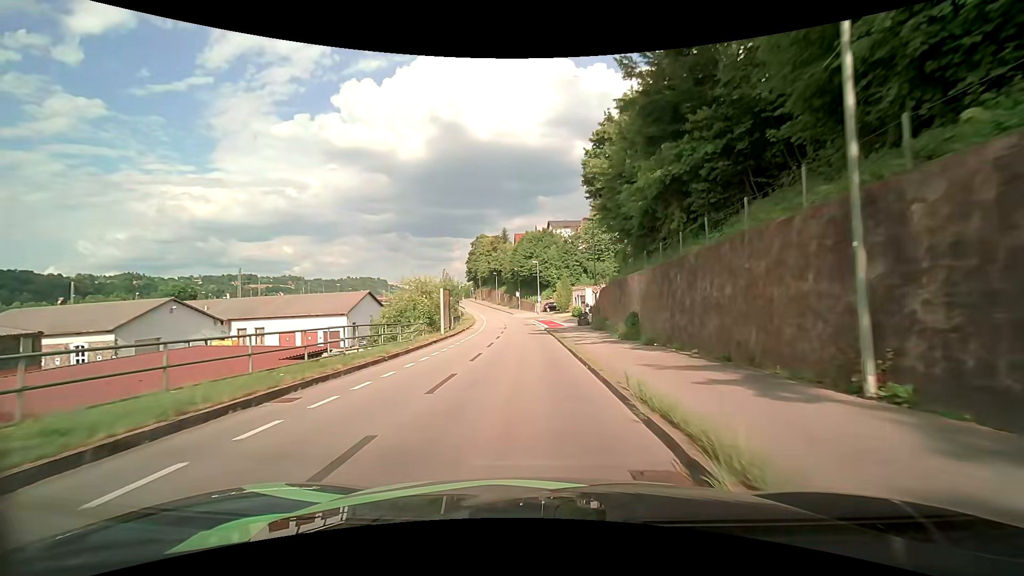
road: residential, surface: asphalt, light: Day
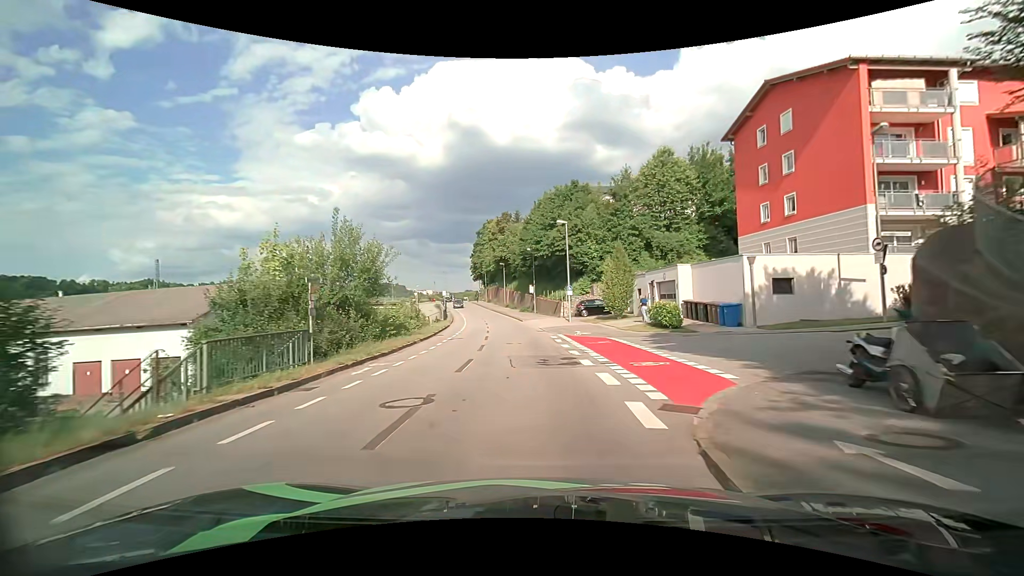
(-0.6, +34.6) m; -1°
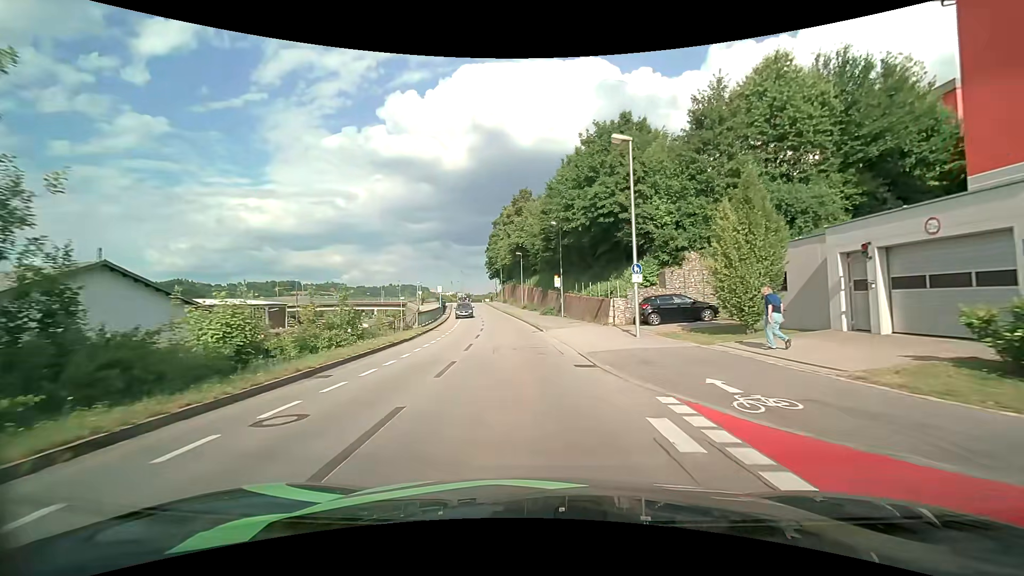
(-0.6, +19.0) m; -3°
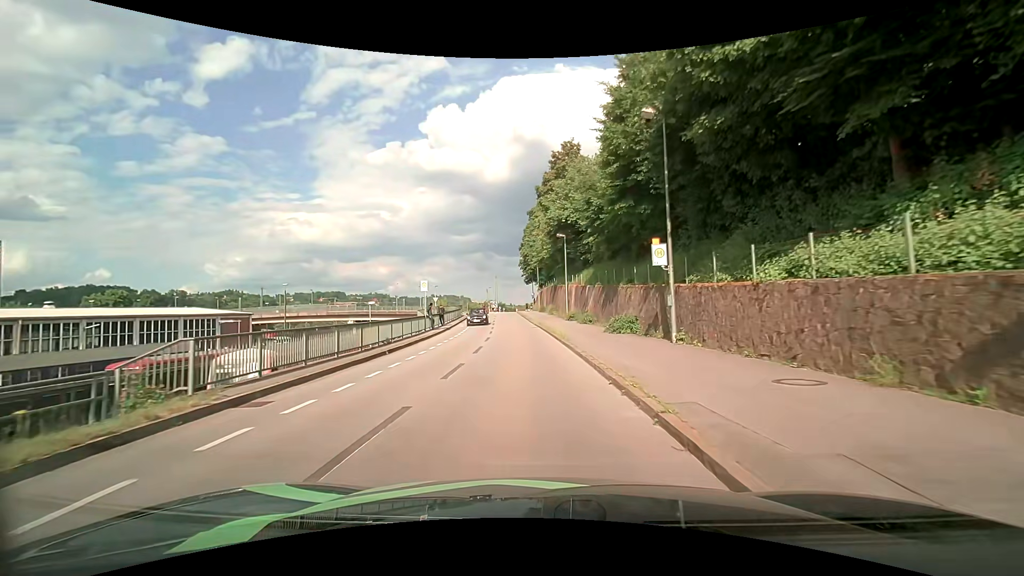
(-1.1, +23.9) m; -6°
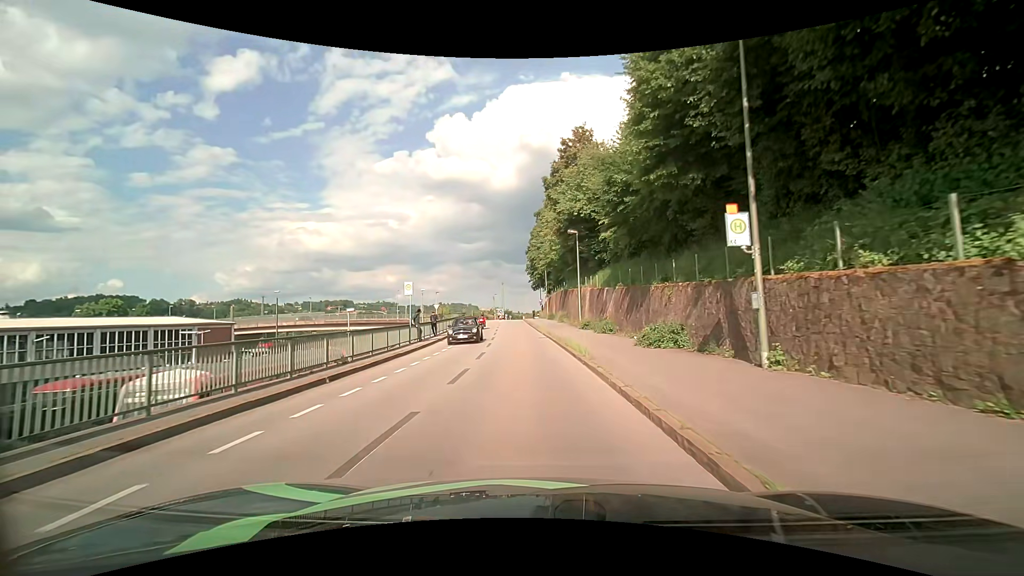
(0.0, +5.8) m; -1°
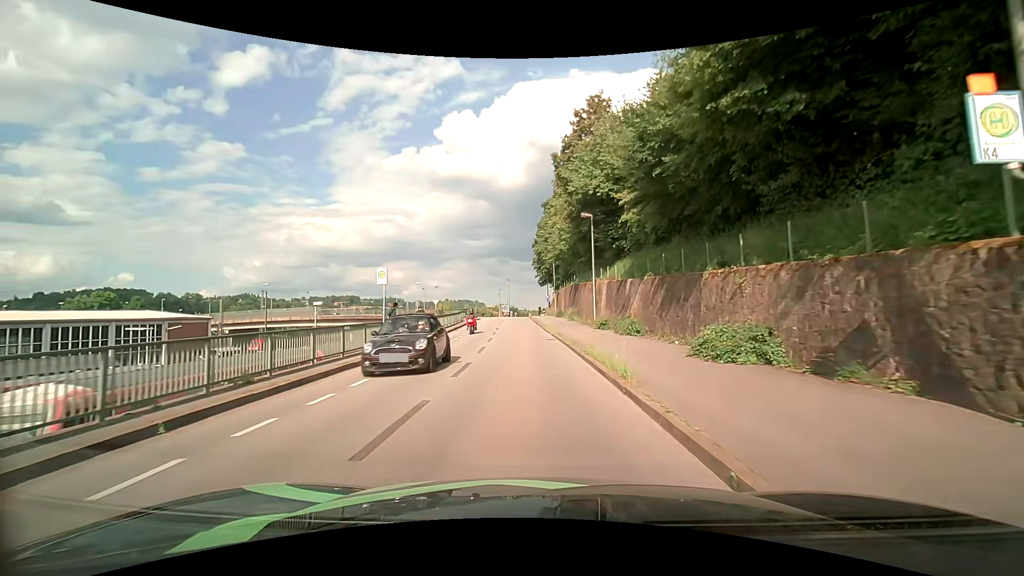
(0.0, +5.7) m; 0°
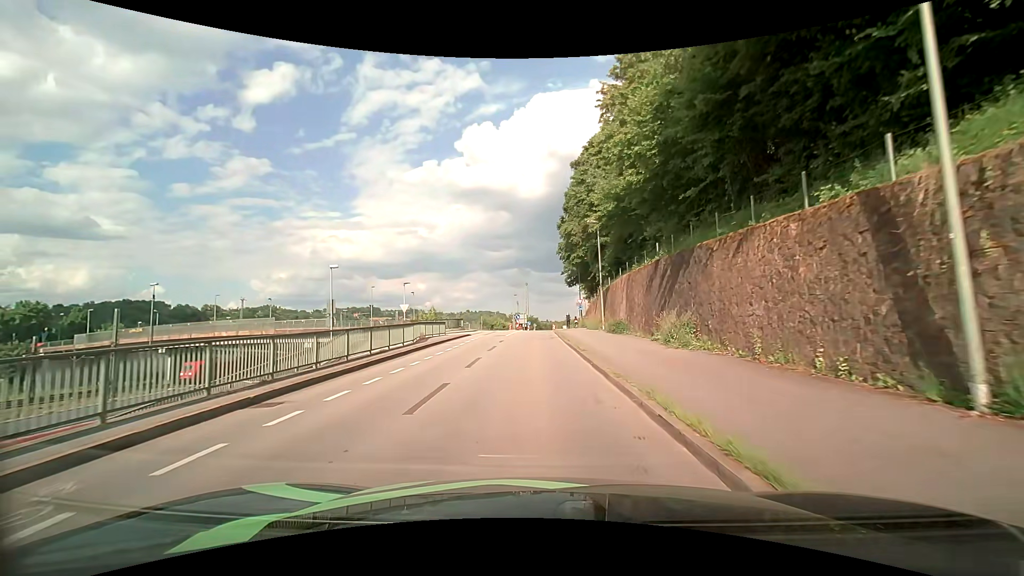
(-1.0, +27.9) m; -3°
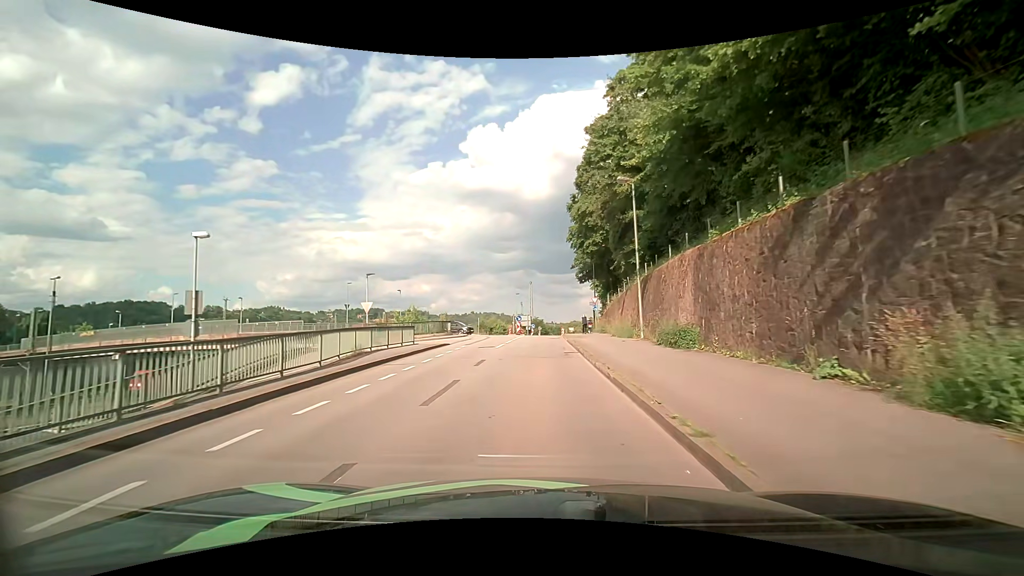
(-0.1, +11.4) m; -1°
(0, +10) (0, +20) (0, +30) (0, +40) (0, +50) (0, +60) (+1, +70) (+3, +80) (+5, +90) (+7, +99) m
